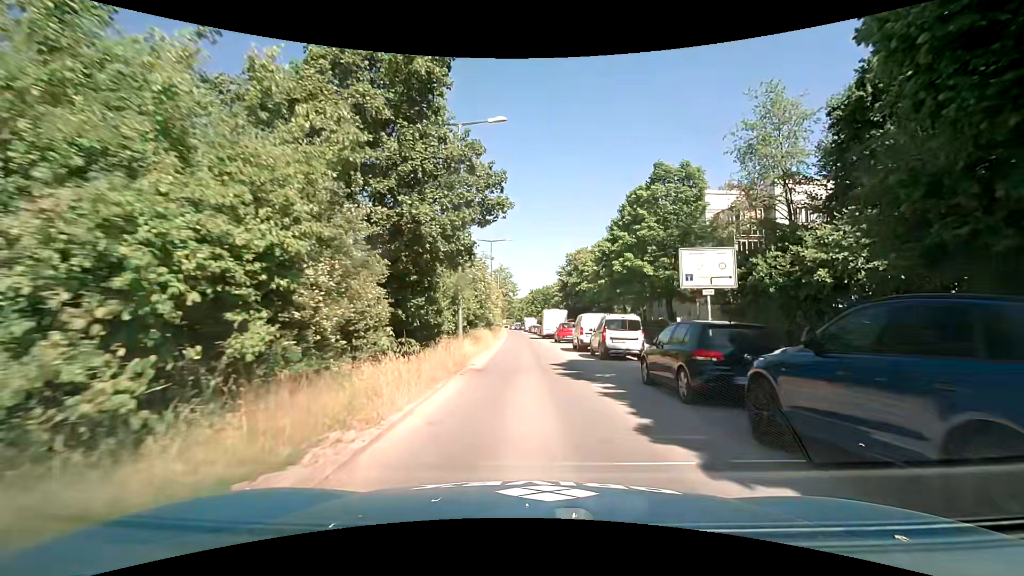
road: secondary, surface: asphalt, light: Day
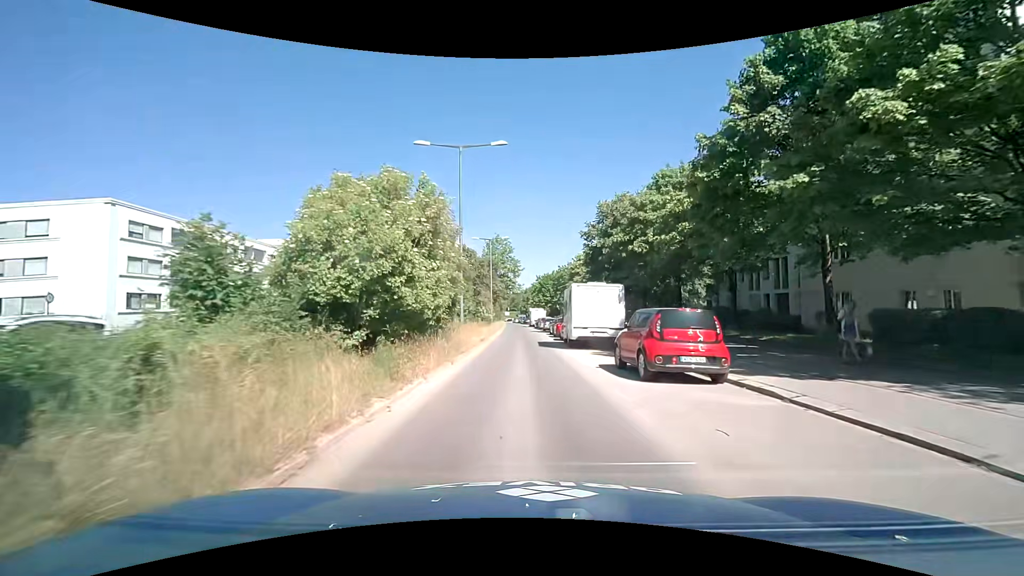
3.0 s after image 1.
(0.0, +27.5) m; -1°
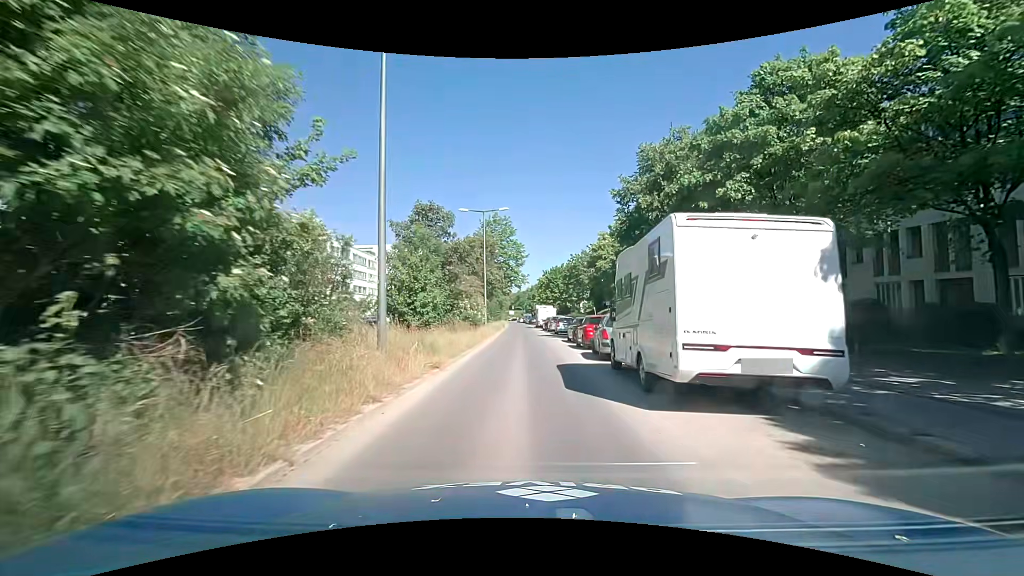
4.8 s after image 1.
(+0.2, +14.5) m; 0°
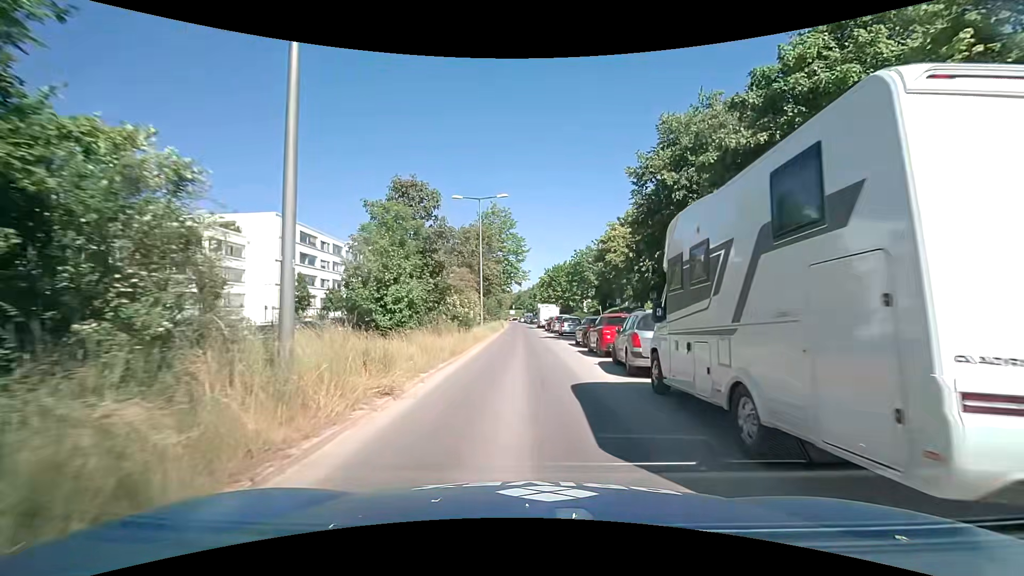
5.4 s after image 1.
(0.0, +4.3) m; 0°
(0, +10) (0, +20) (0, +30) (-1, +40) (-1, +50) (-1, +60) (-1, +70) (-2, +80) (-2, +90) (-2, +100) m
